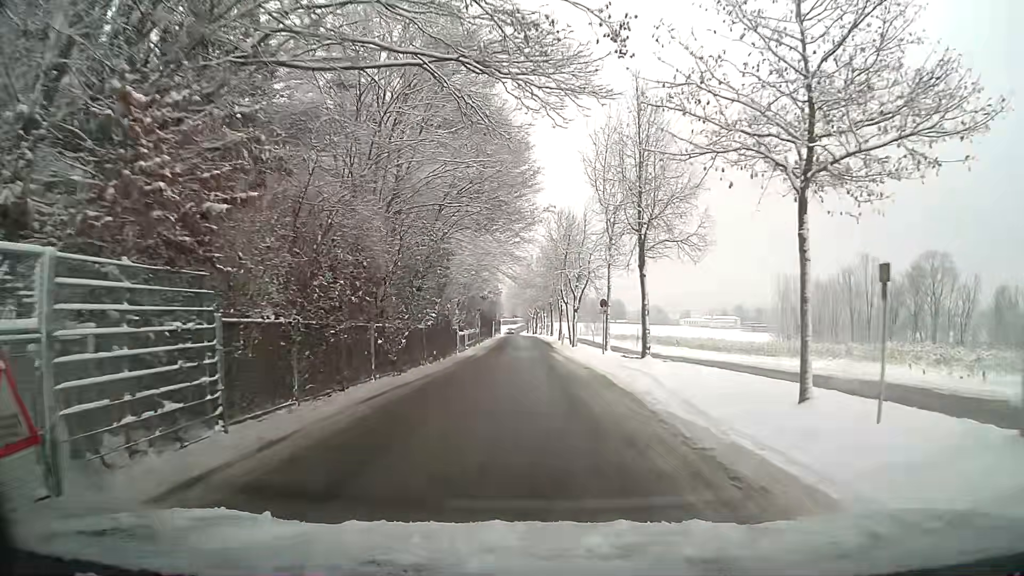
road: residential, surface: asphalt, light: Day
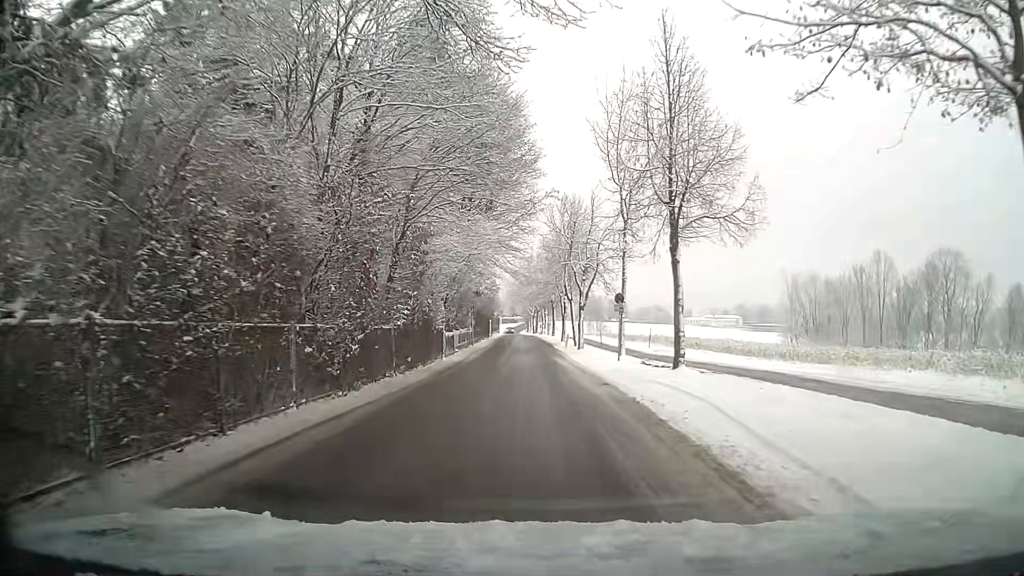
(-0.1, +5.3) m; -2°
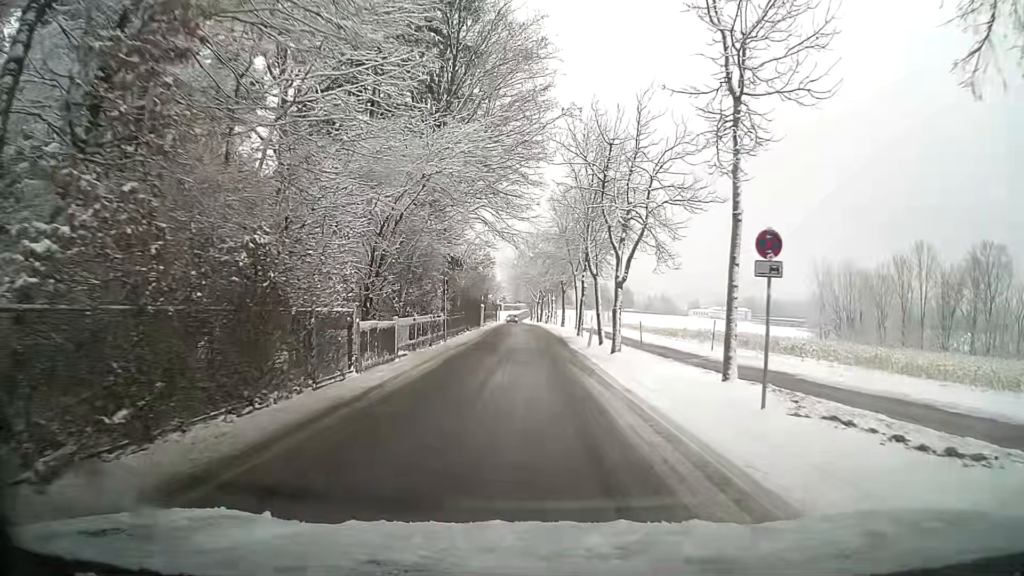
(+0.1, +15.2) m; +1°
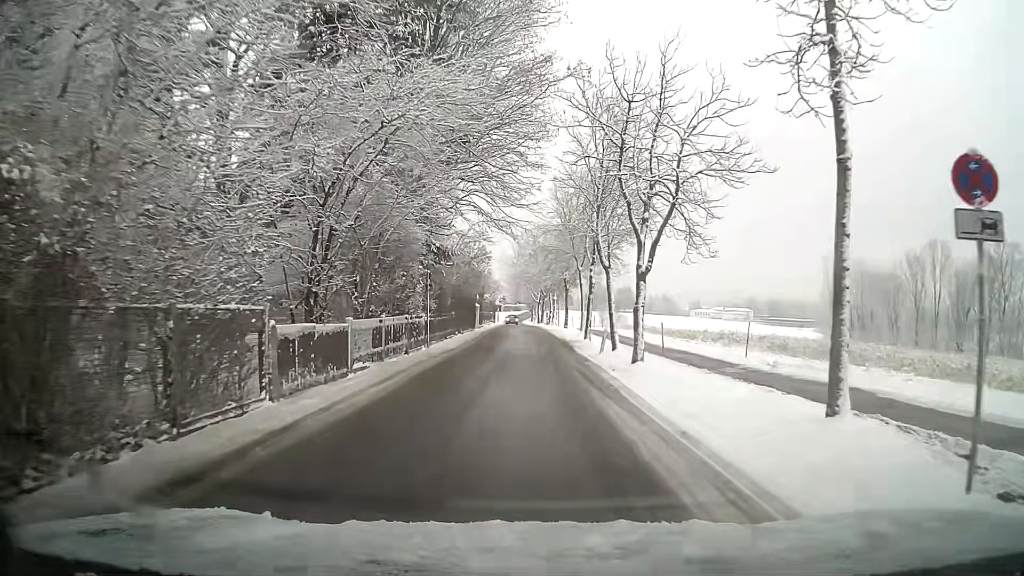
(0.0, +4.8) m; 0°
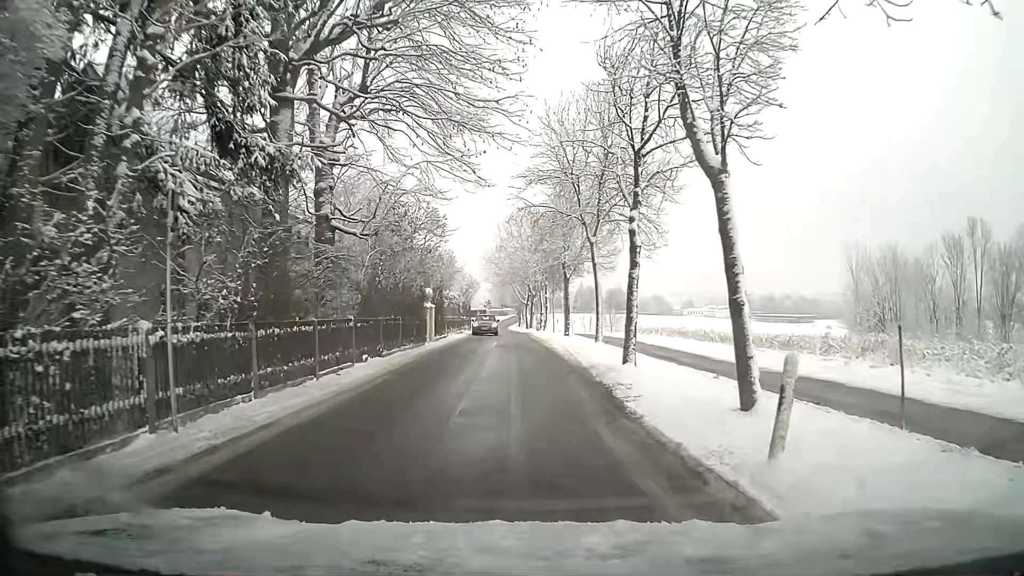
(+0.2, +16.8) m; +2°
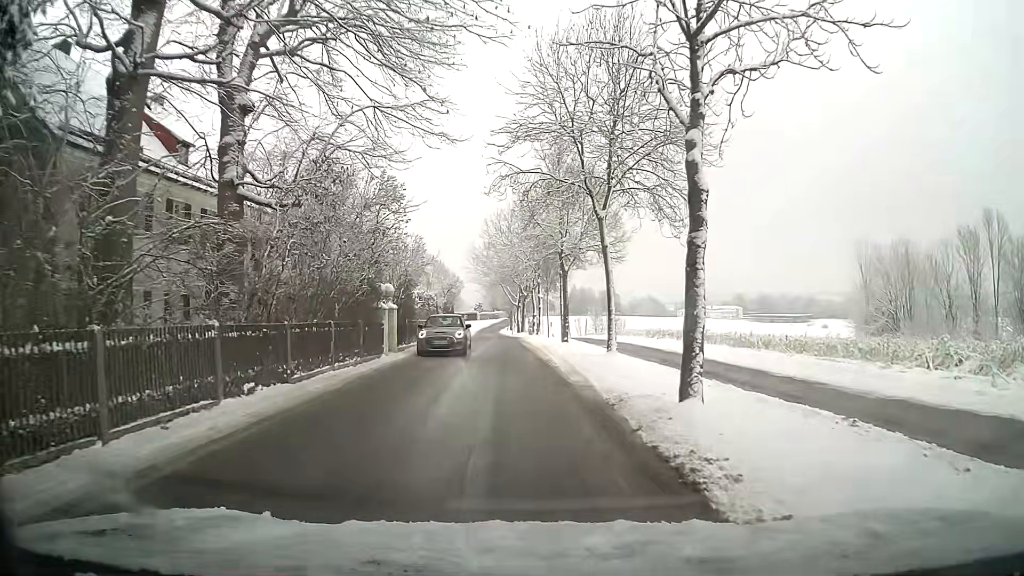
(+0.1, +6.9) m; +1°
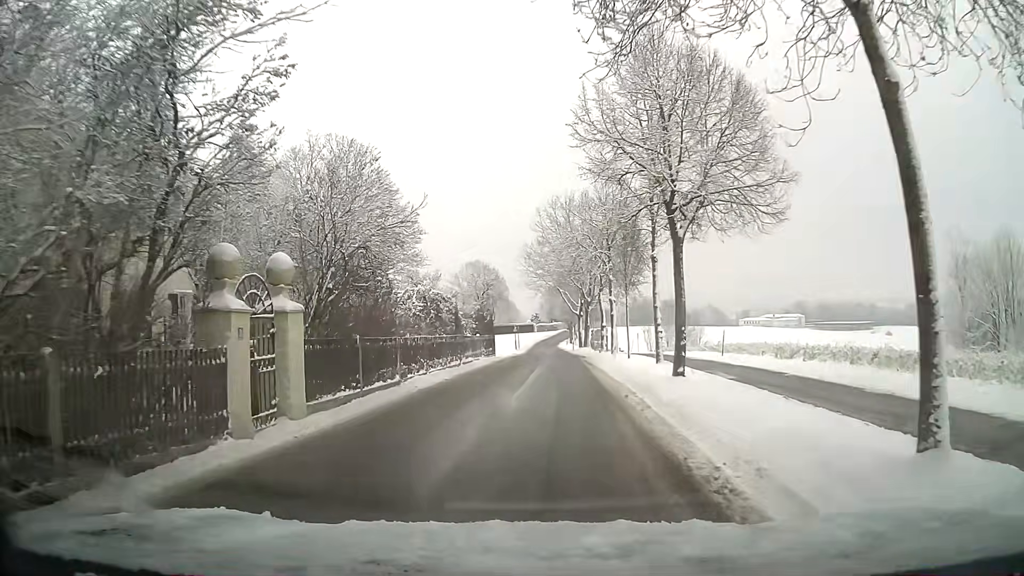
(-0.8, +14.8) m; -6°
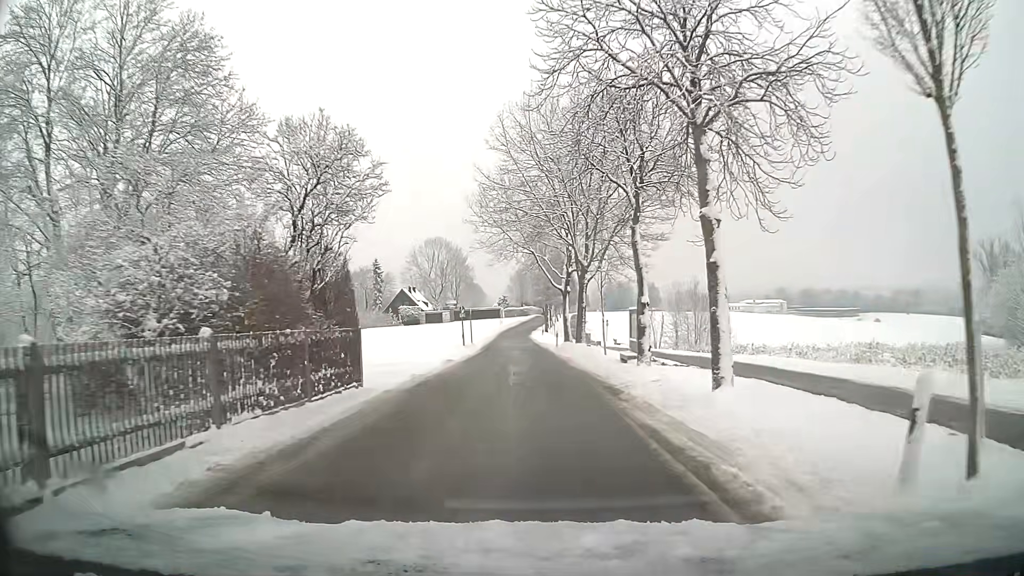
(+0.7, +25.6) m; +3°
